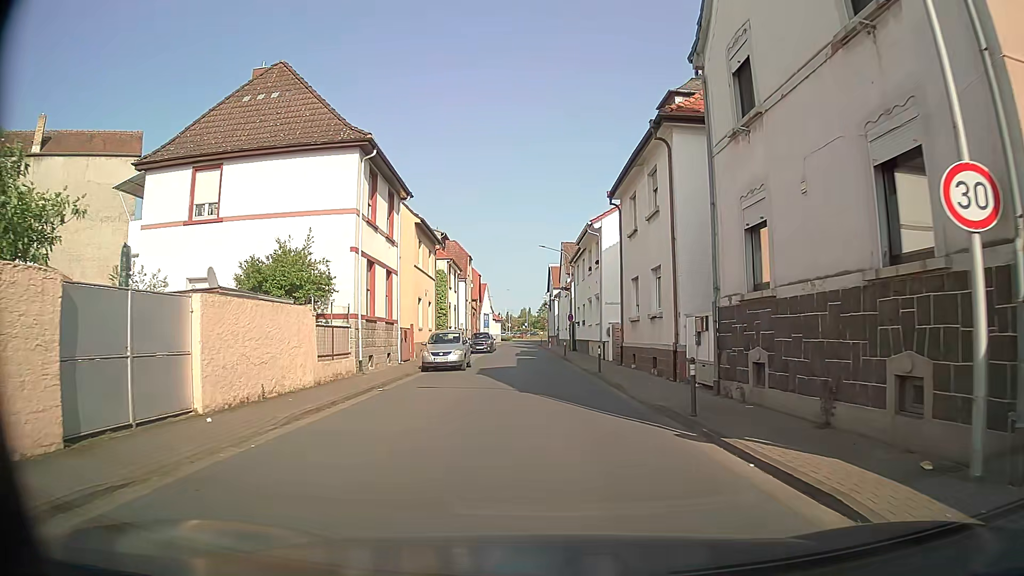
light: Day
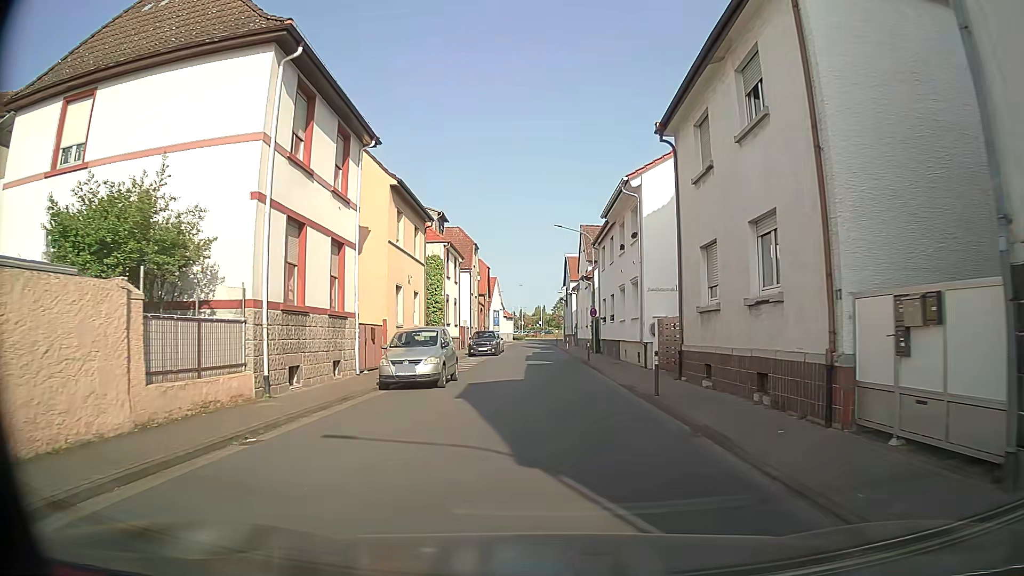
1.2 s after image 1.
(0.0, +8.8) m; 0°
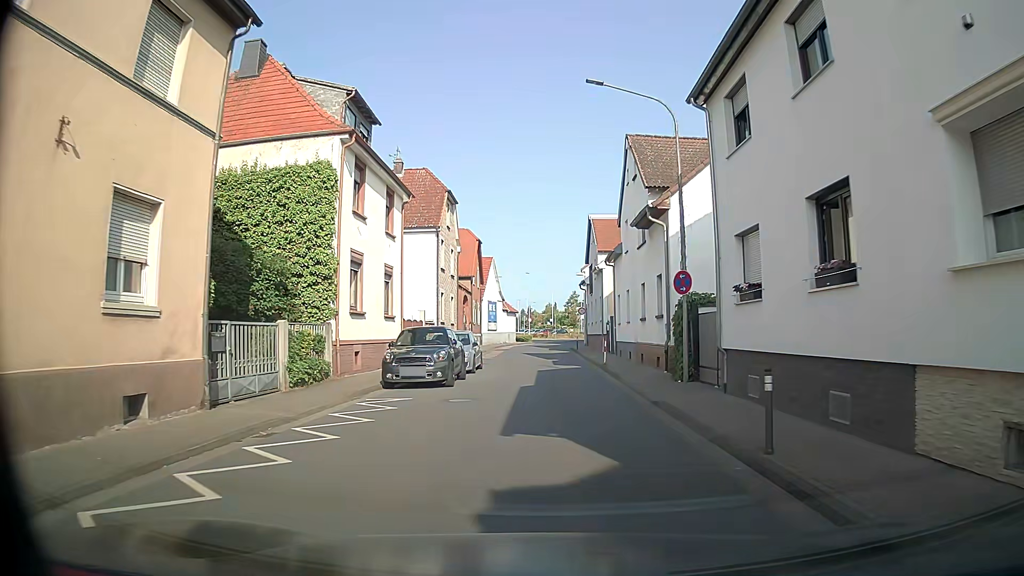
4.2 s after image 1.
(-0.4, +23.7) m; -2°
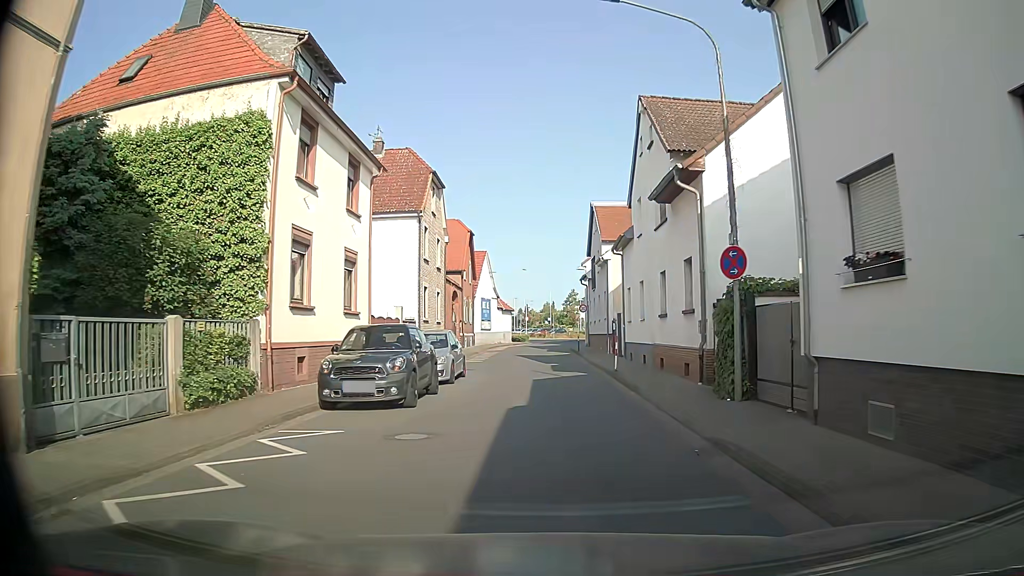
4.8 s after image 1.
(0.0, +4.7) m; 0°
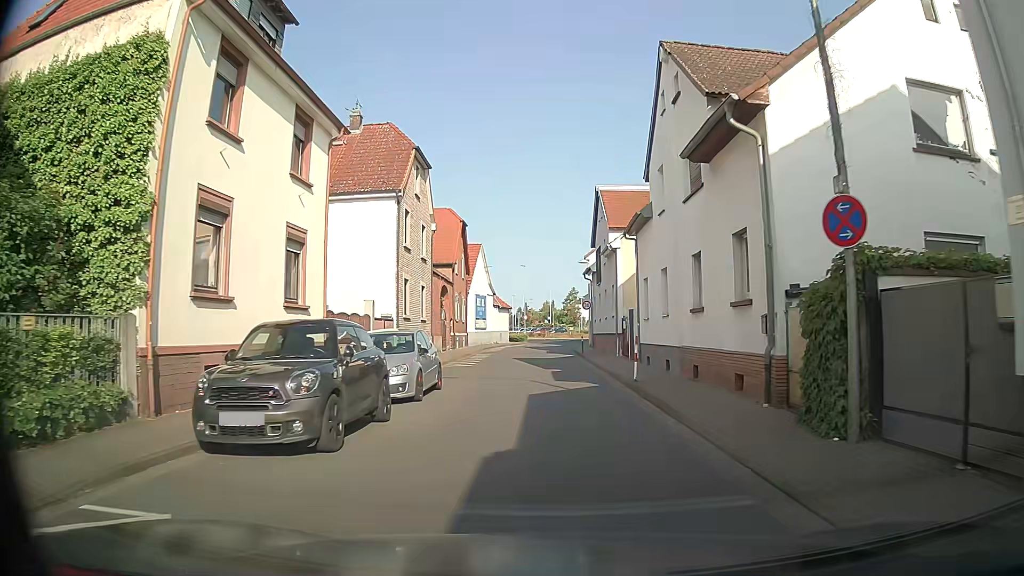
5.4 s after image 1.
(+0.1, +4.6) m; 0°
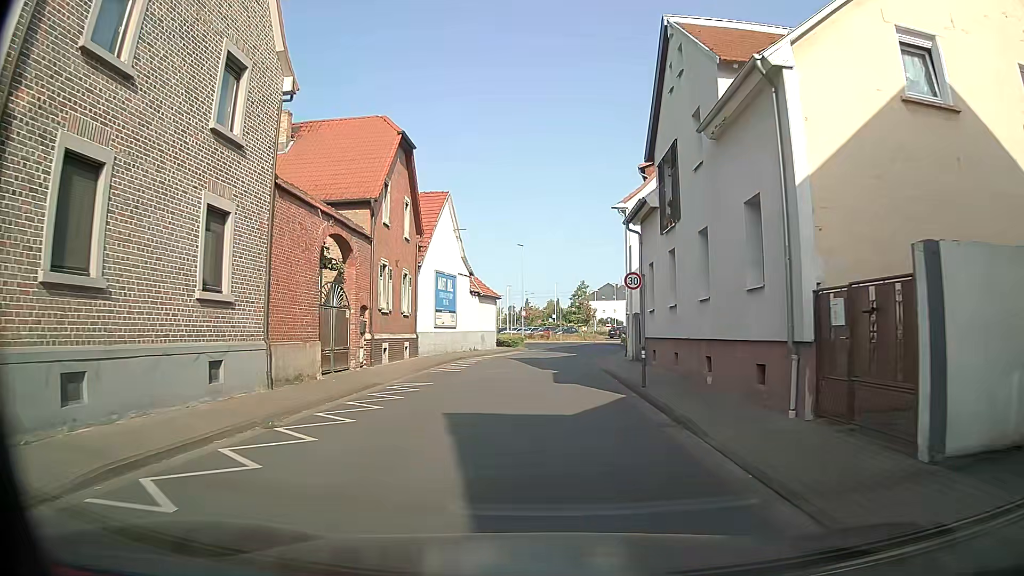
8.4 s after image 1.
(0.0, +22.0) m; -1°
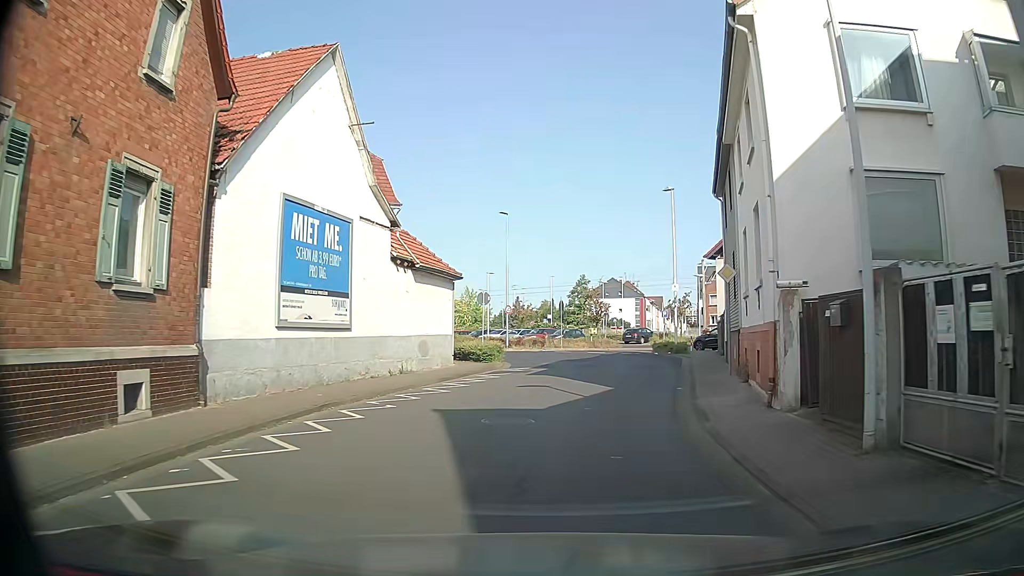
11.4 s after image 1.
(+0.2, +20.0) m; +1°
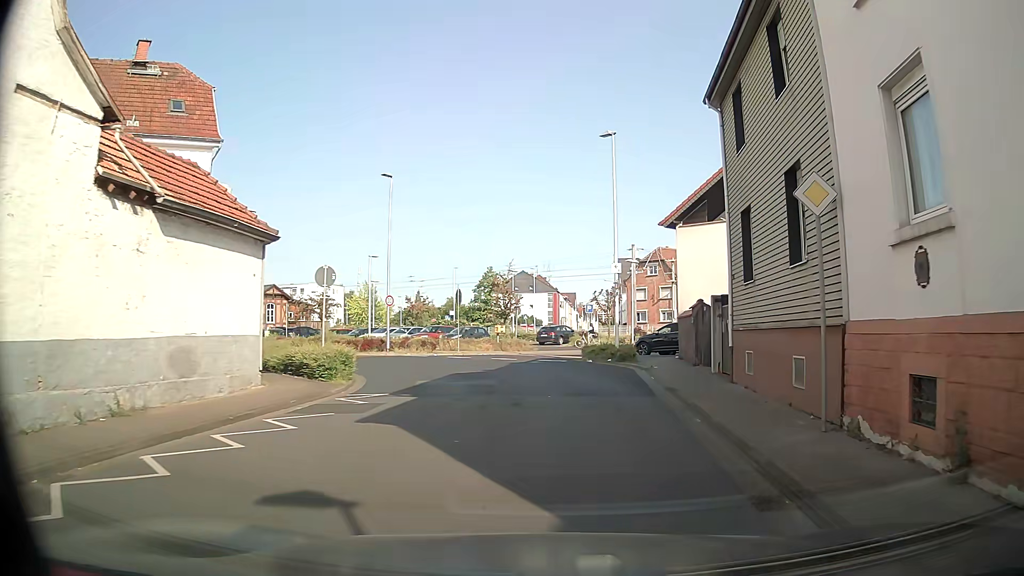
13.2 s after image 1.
(+0.6, +11.4) m; +6°
(+1, +10) (+1, +20) (-3, +29) (-10, +36) (-19, +41) (-27, +46) (-36, +51) (-45, +56) (-54, +61) (-62, +66) m
